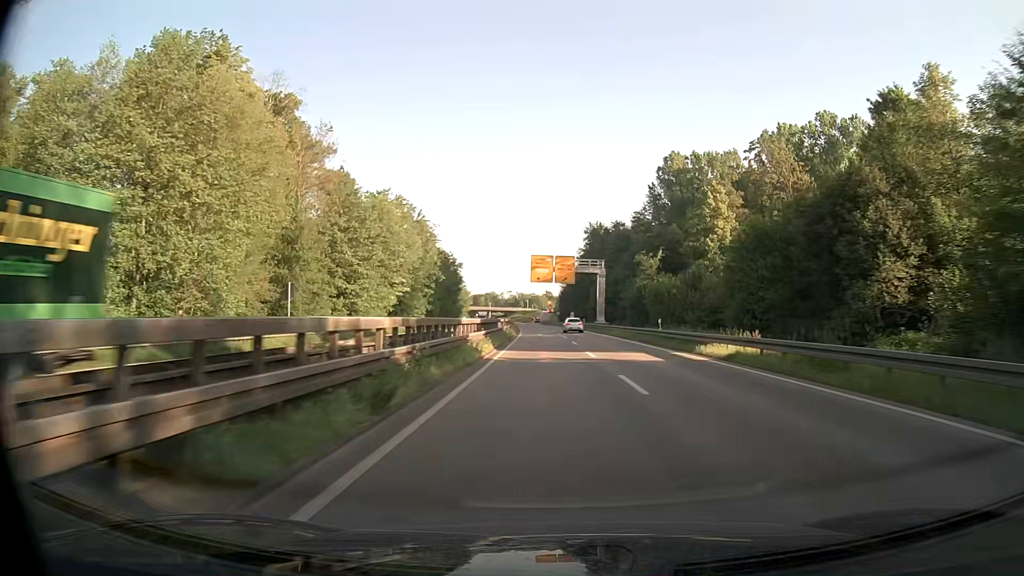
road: trunk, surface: asphalt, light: Day
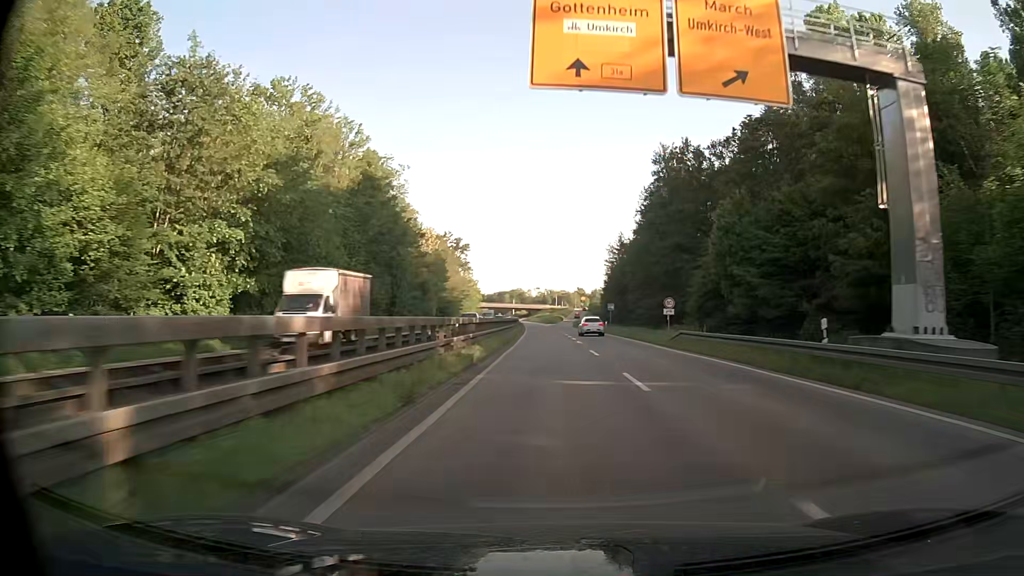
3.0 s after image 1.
(-1.5, +68.9) m; -2°
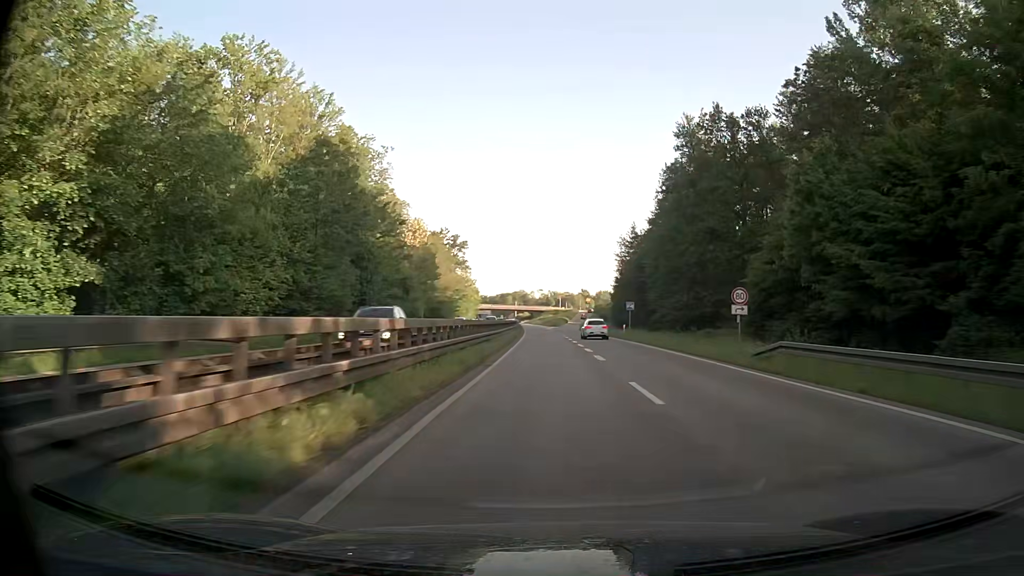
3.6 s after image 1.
(0.0, +13.7) m; 0°
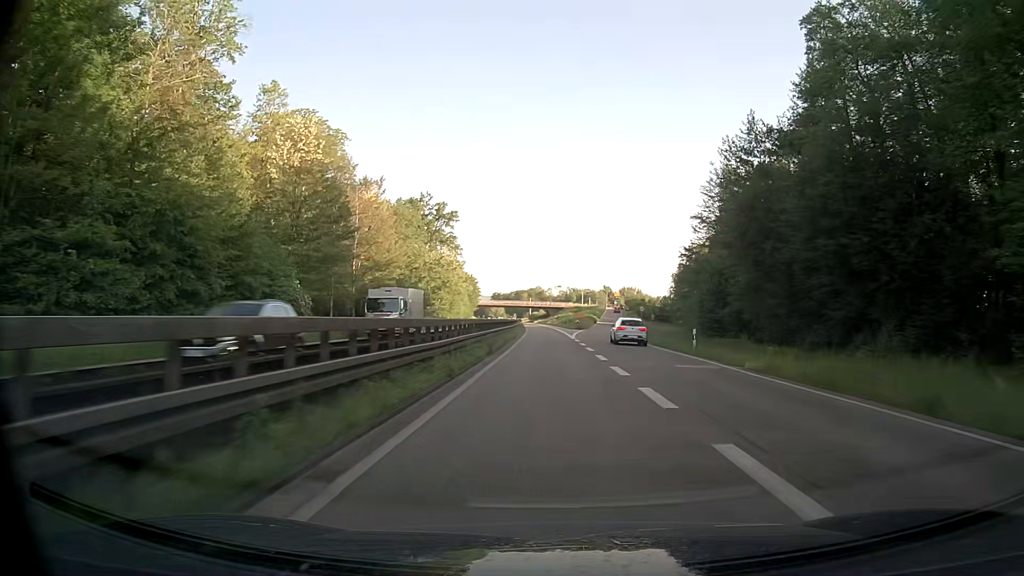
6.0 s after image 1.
(-0.7, +54.7) m; -2°
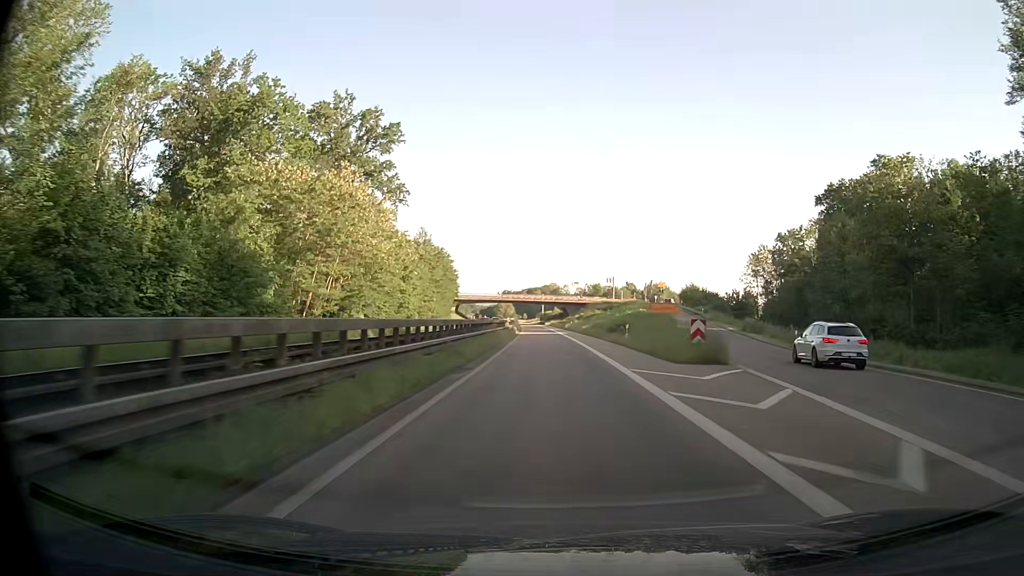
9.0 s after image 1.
(-0.5, +68.0) m; -1°
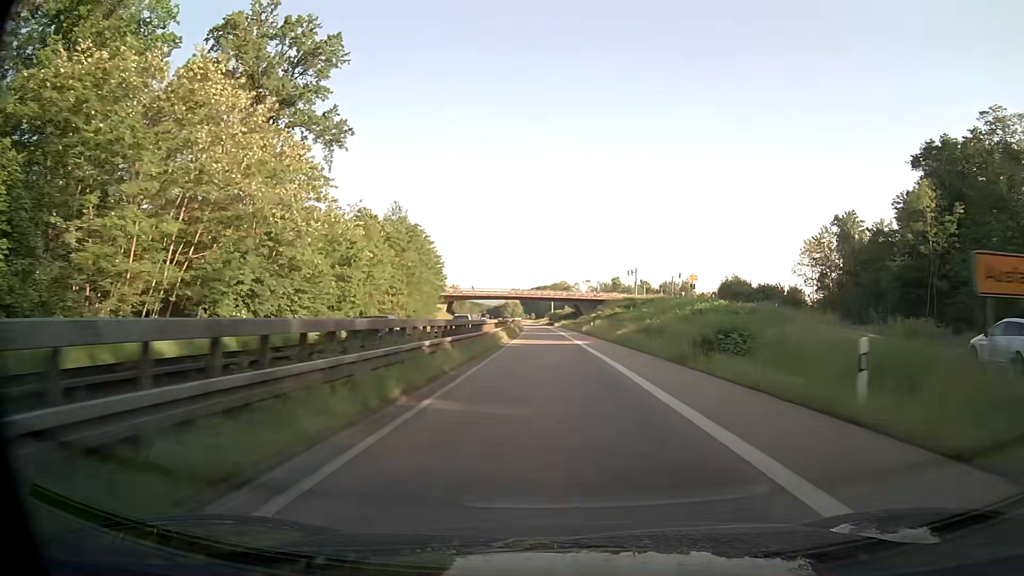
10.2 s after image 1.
(-0.2, +27.1) m; -1°
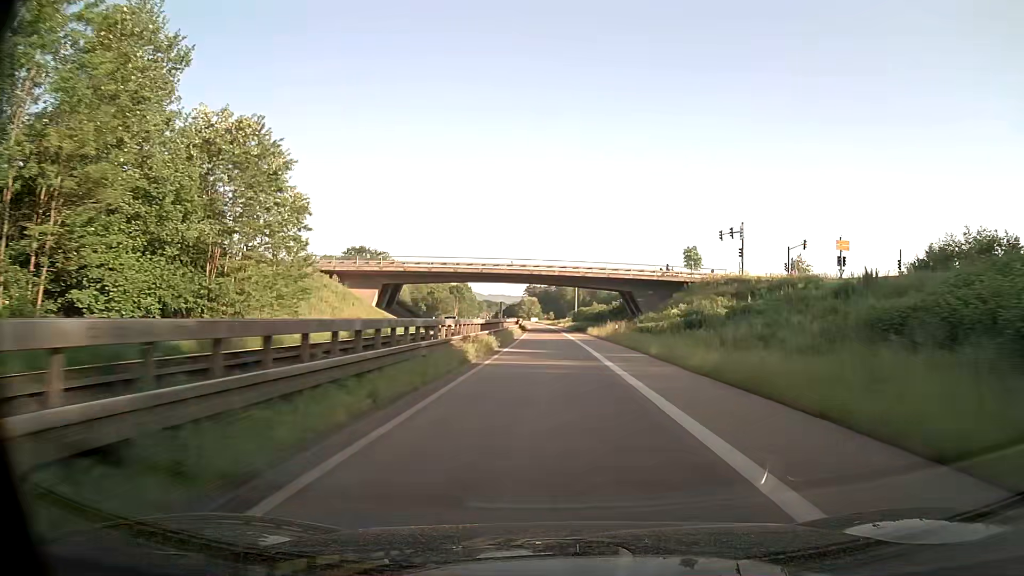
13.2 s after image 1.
(-0.7, +67.0) m; -2°
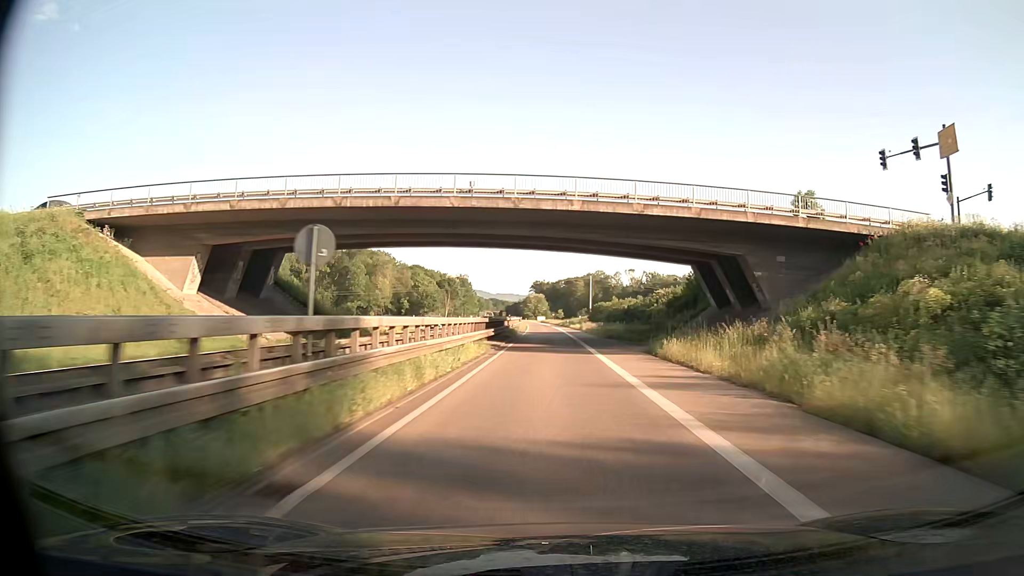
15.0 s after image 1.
(-0.3, +39.5) m; -1°
(0, +10) (0, +20) (0, +30) (-1, +40) (-1, +50) (-1, +60) (-1, +70) (-2, +80) (-2, +90) (-2, +100) m
